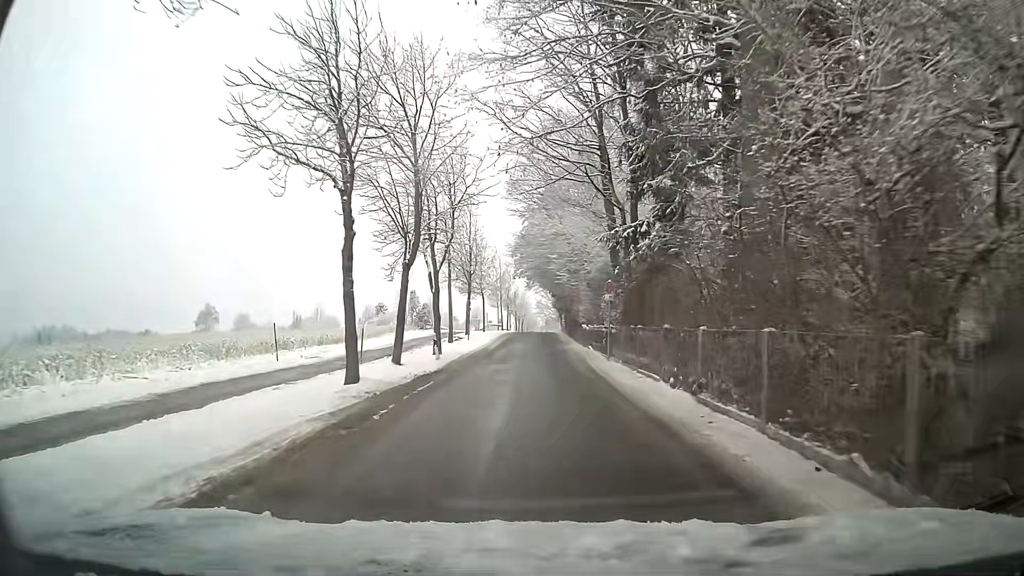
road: residential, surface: asphalt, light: Day
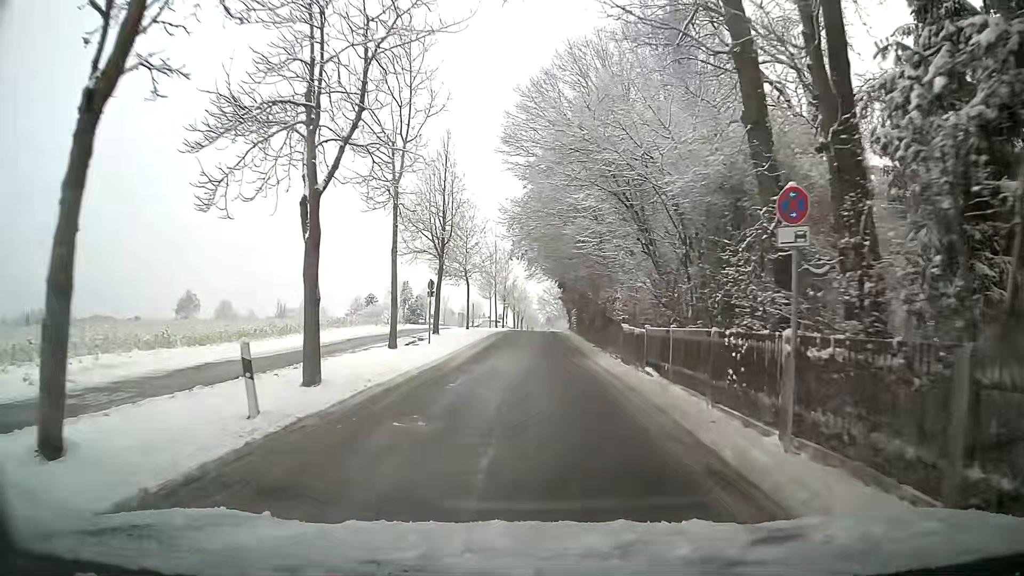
(+0.2, +16.5) m; 0°
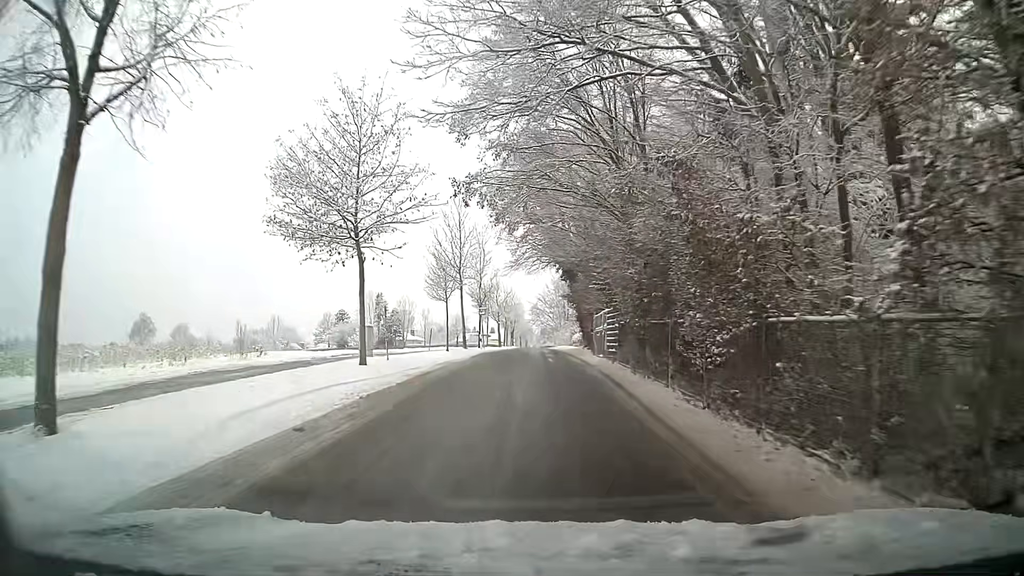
(+0.1, +27.4) m; 0°
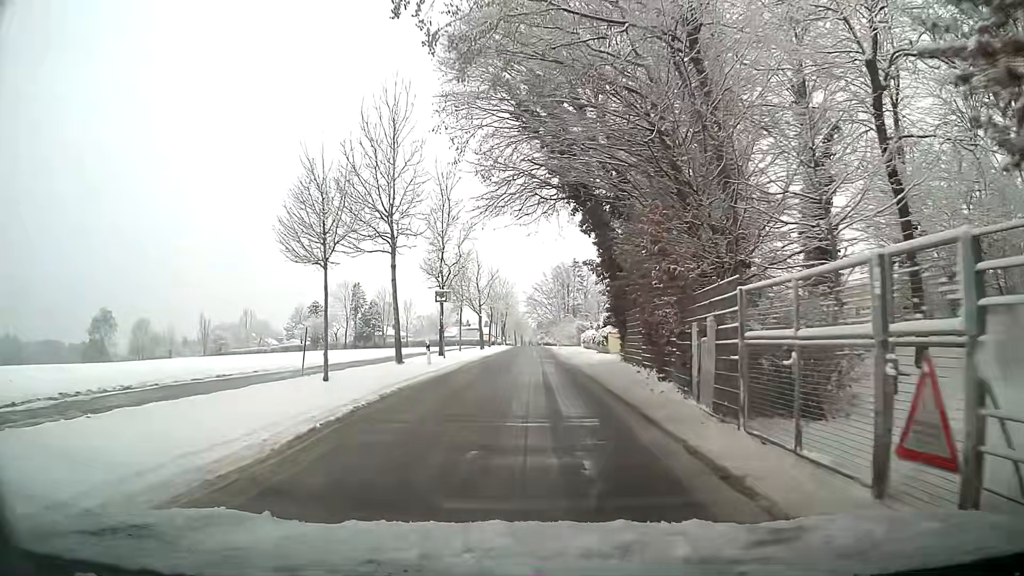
(-0.1, +21.2) m; 0°
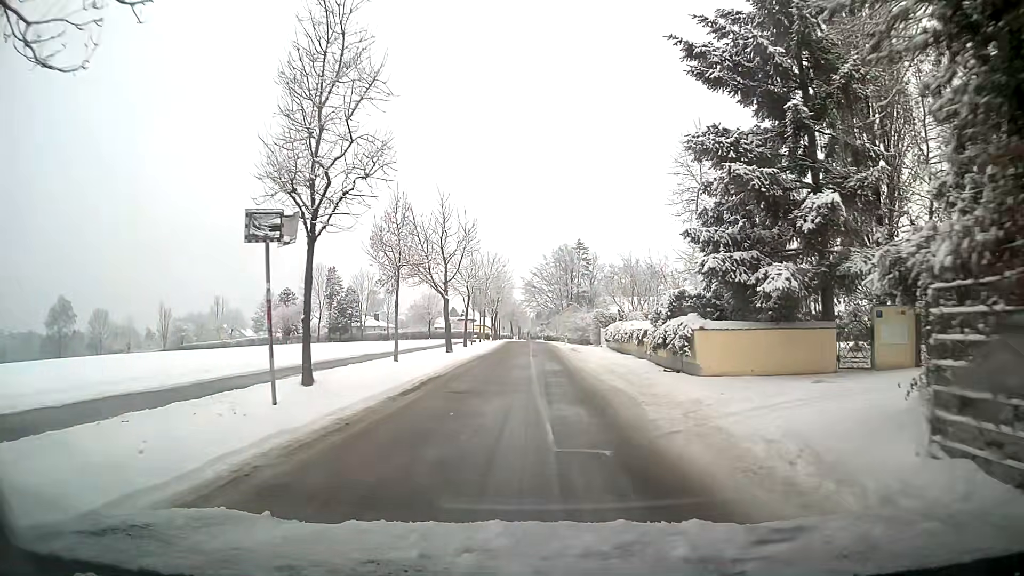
(+0.1, +20.7) m; +1°
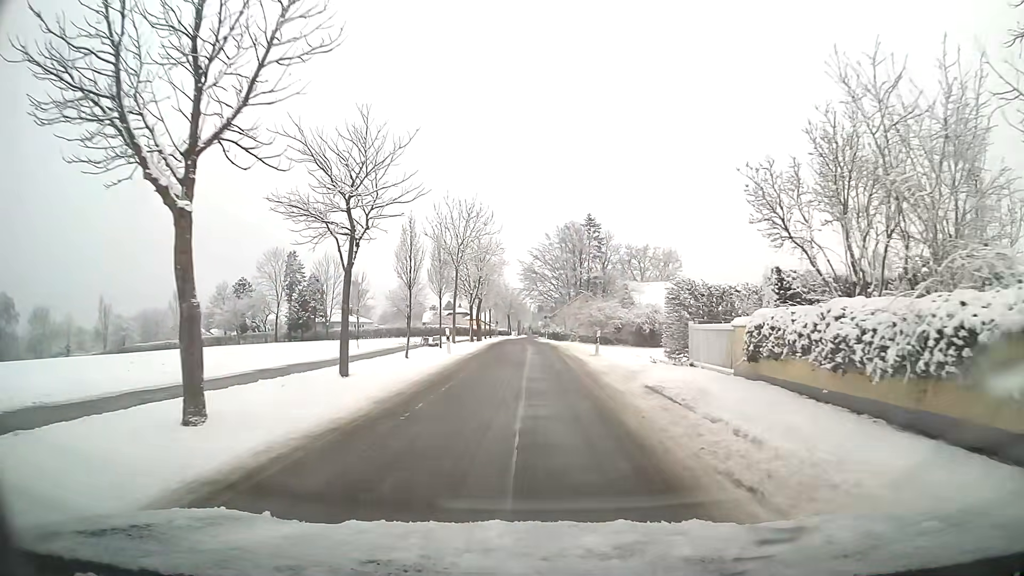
(-0.2, +26.2) m; -1°
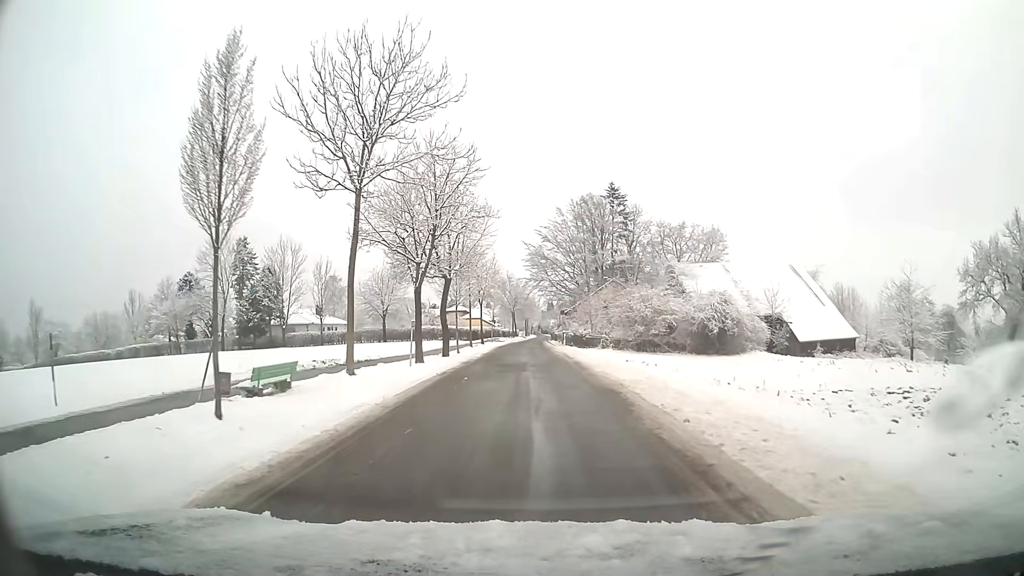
(-0.2, +25.9) m; -1°
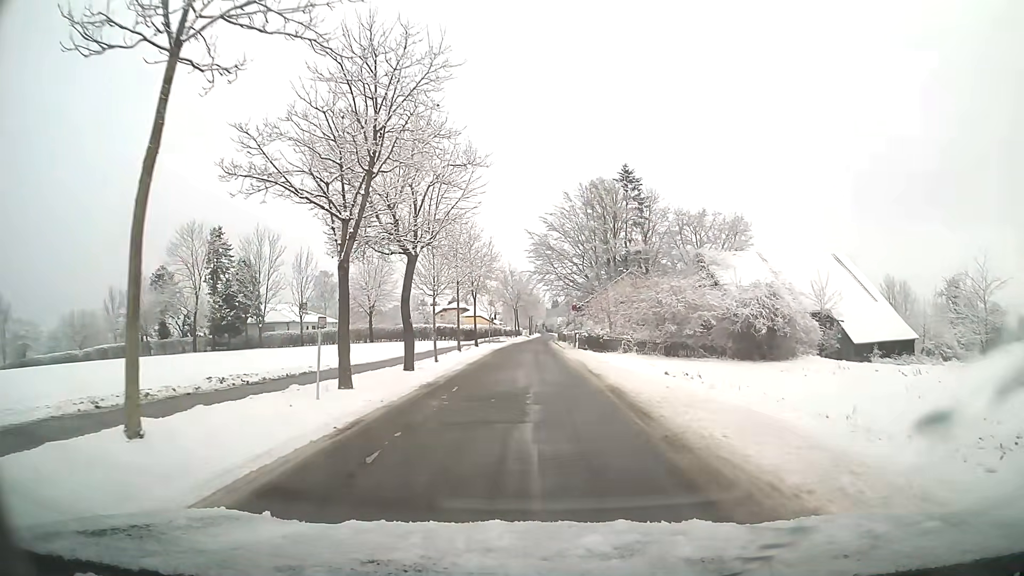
(0.0, +10.2) m; 0°
(0, +10) (0, +20) (0, +30) (0, +40) (0, +50) (0, +60) (0, +70) (0, +80) (+1, +90) (+1, +100) m
